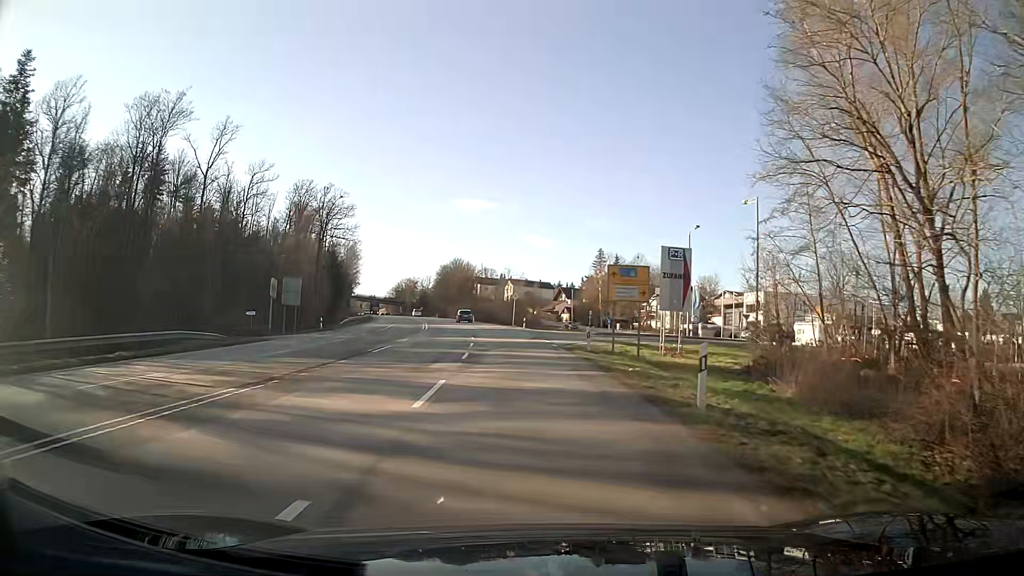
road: secondary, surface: asphalt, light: Day
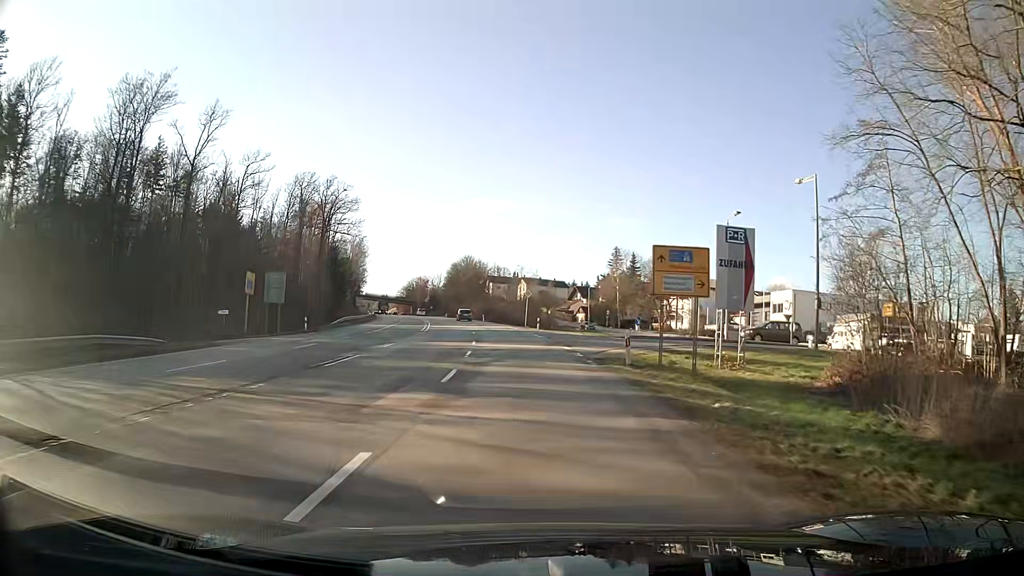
(0.0, +7.4) m; -1°
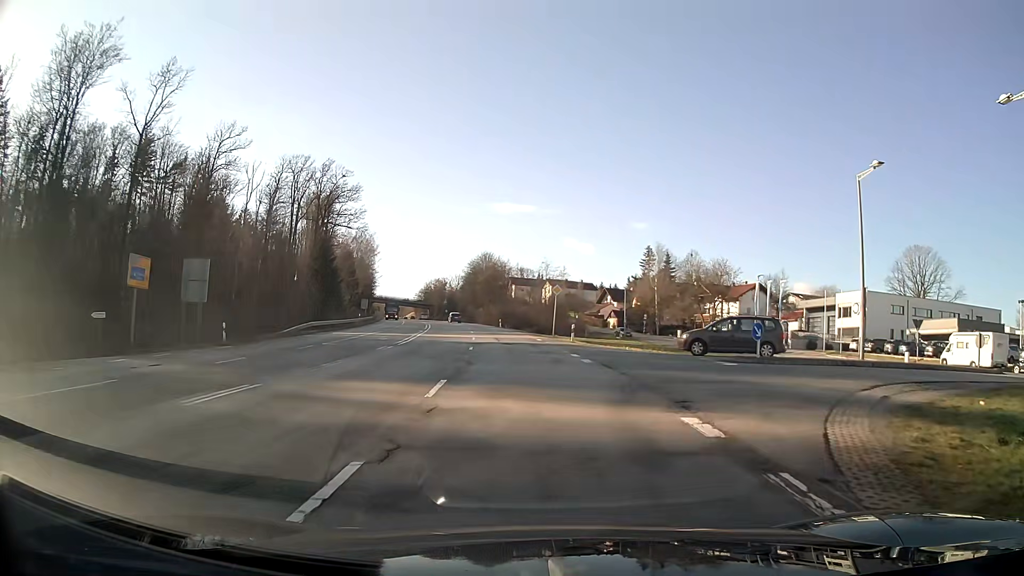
(-0.2, +17.4) m; 0°
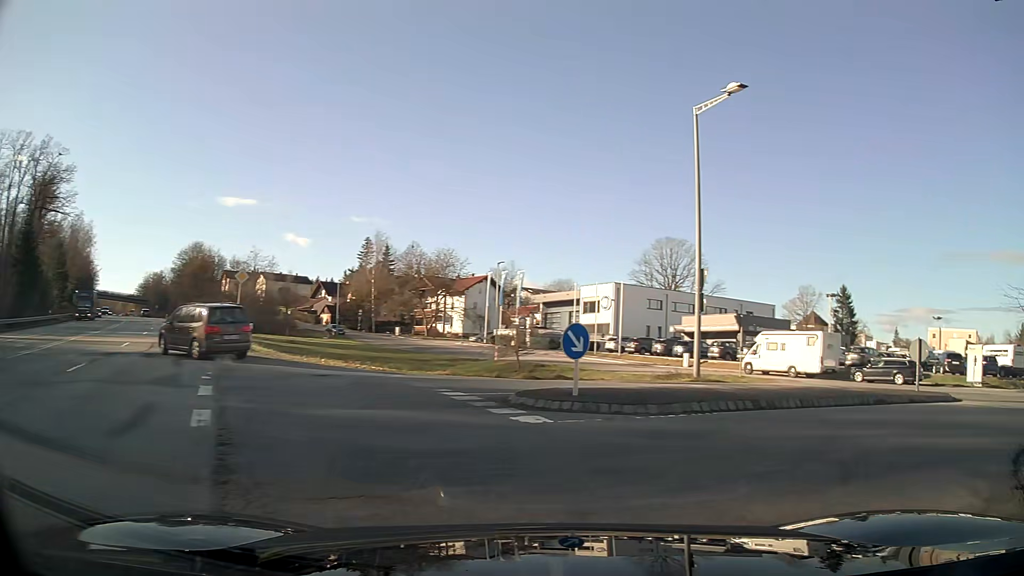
(+1.9, +11.3) m; +28°
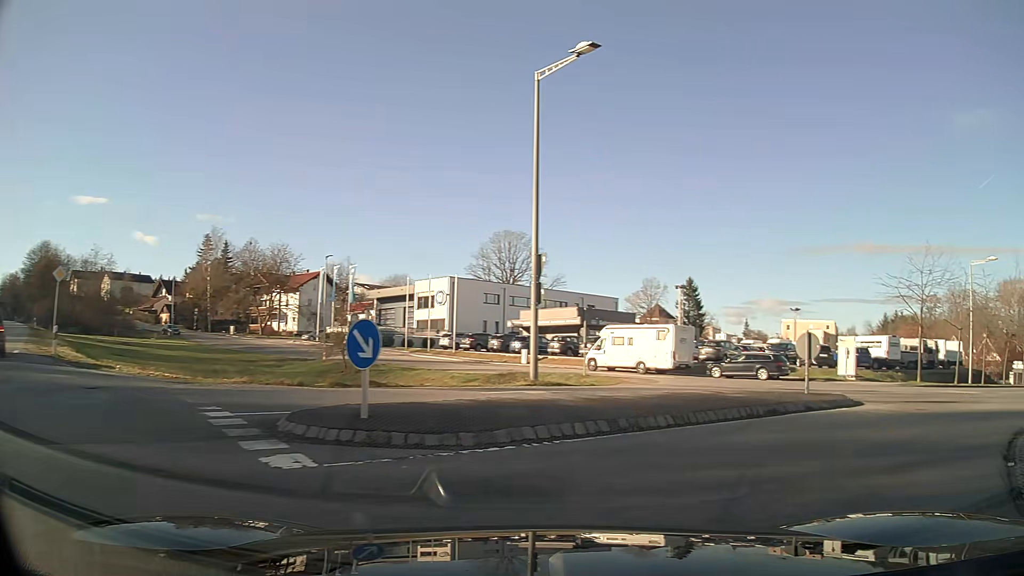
(+0.3, +2.9) m; +14°
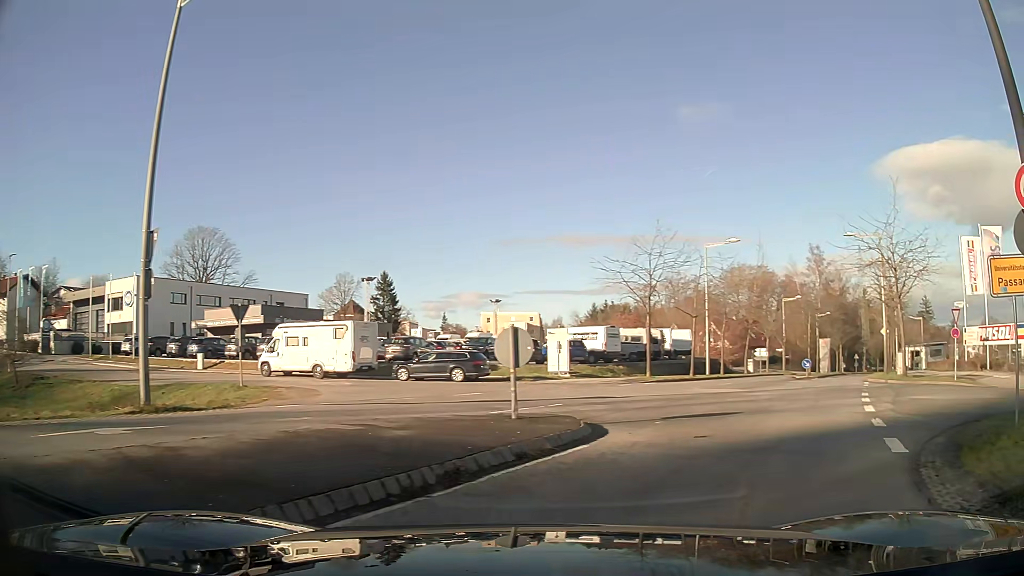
(+1.1, +4.9) m; +24°
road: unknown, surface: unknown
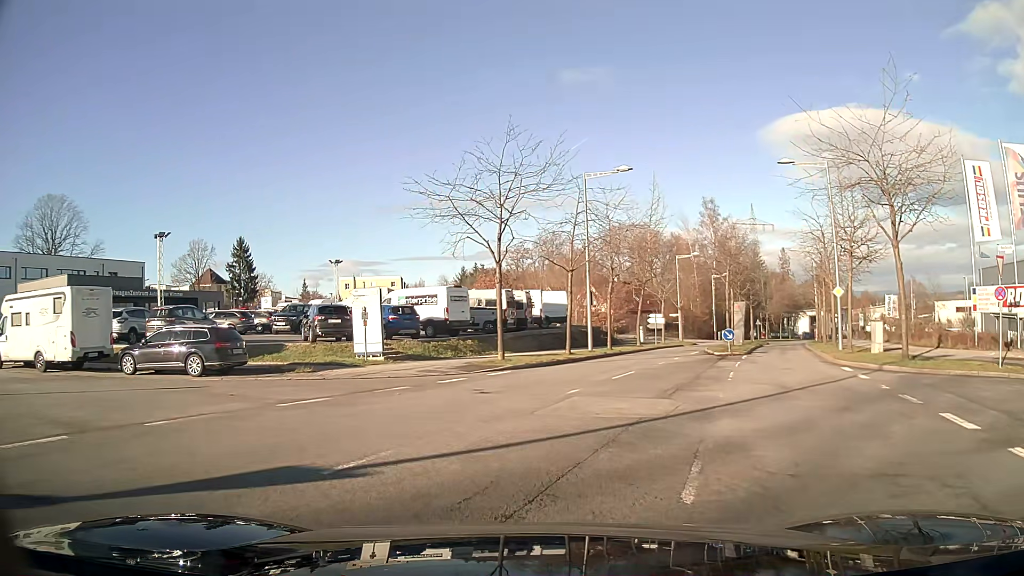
(+1.8, +12.0) m; +7°
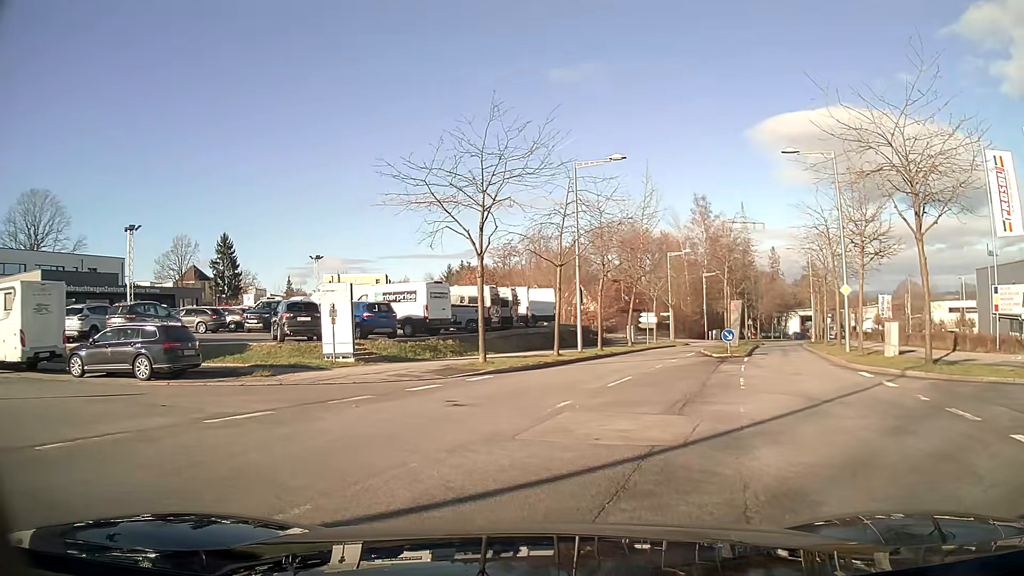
(0.0, +2.2) m; +1°
(-4, +9) (-13, +12) (-23, +14) (-33, +16) (-43, +17) (-52, +20) (-52, +30) (-51, +40) (-50, +50) (-49, +60) m
